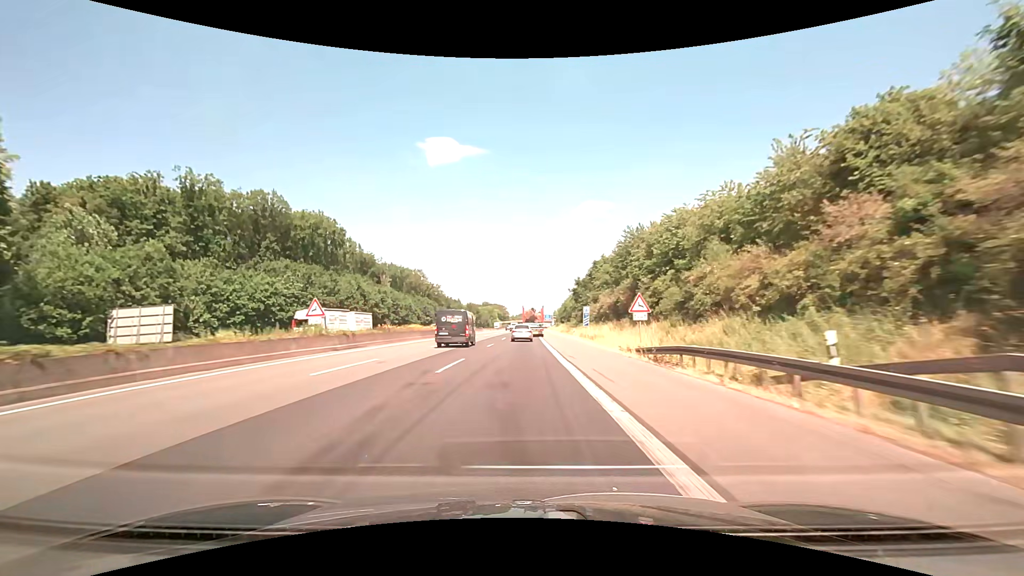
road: motorway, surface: asphalt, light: Day
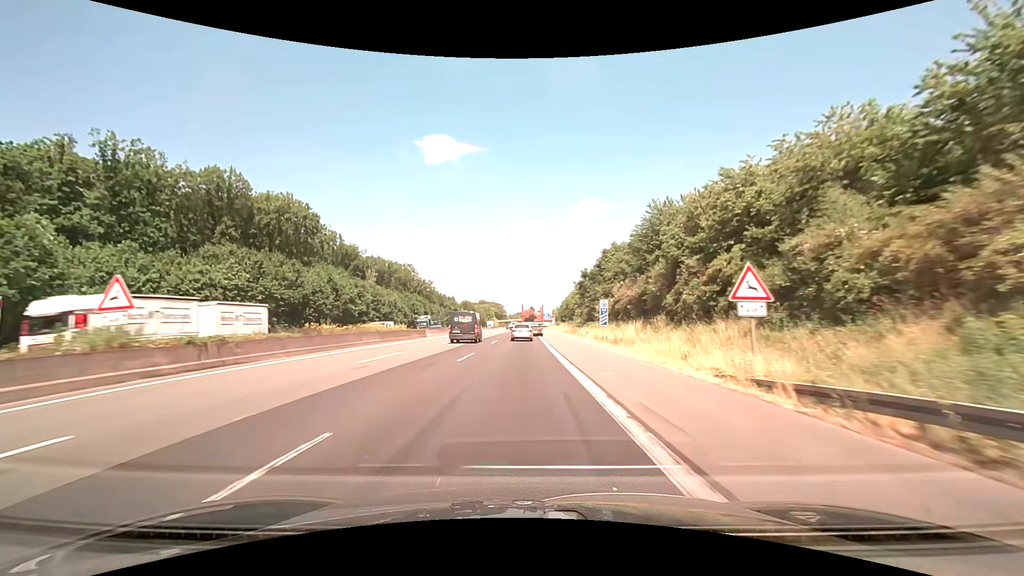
(0.0, +13.7) m; 0°
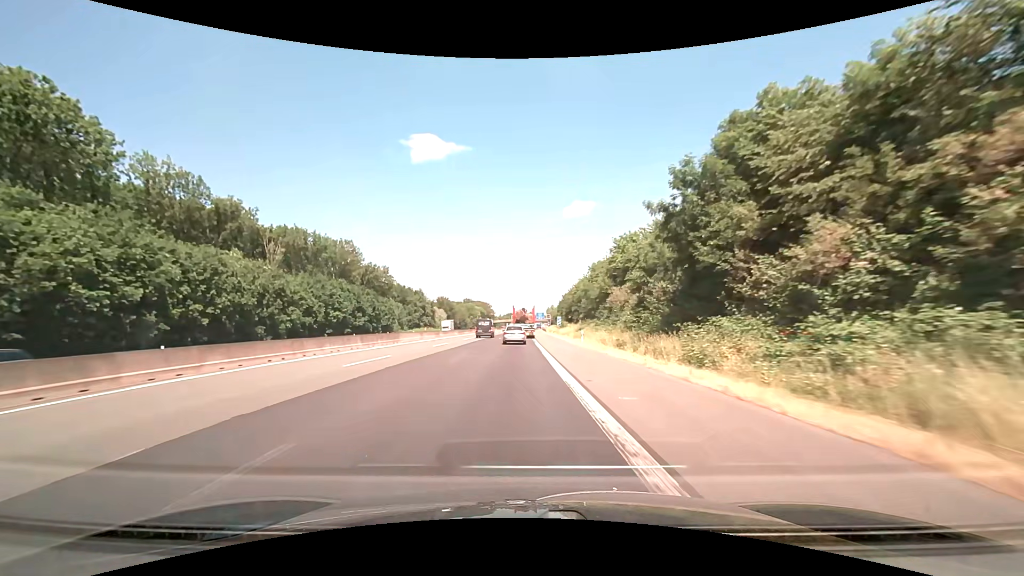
(+0.7, +54.3) m; +1°
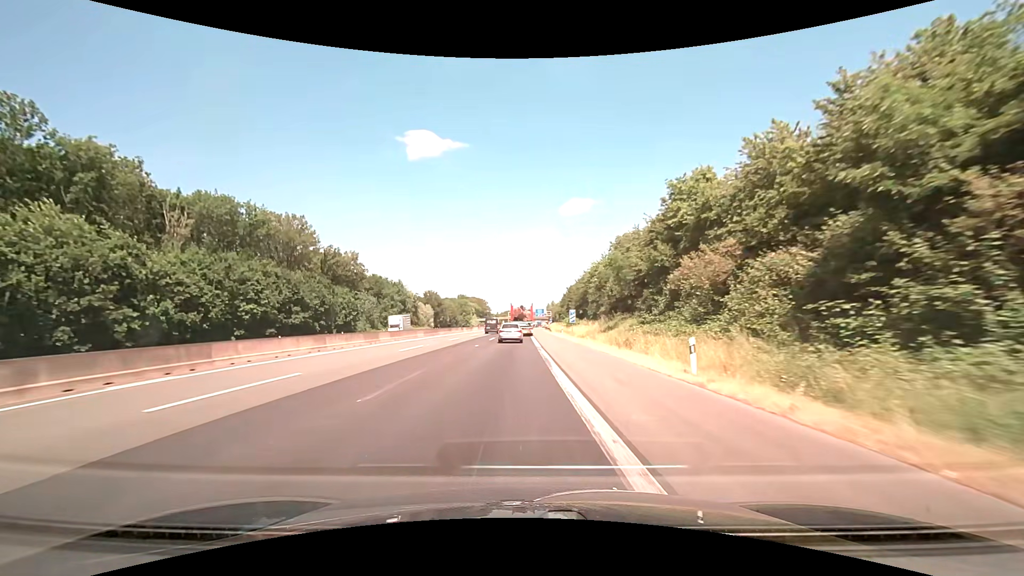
(0.0, +27.2) m; 0°
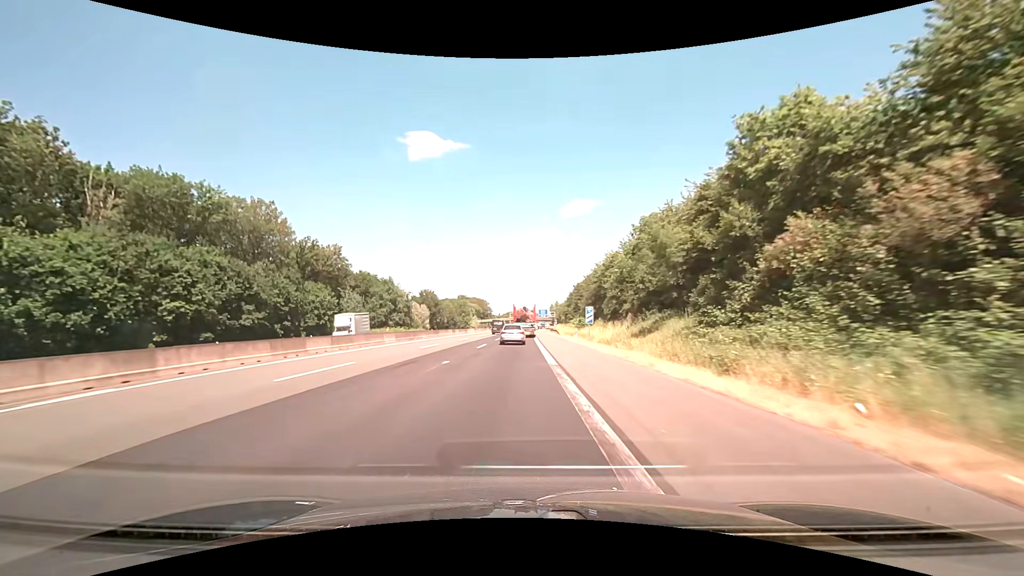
(0.0, +13.6) m; 0°
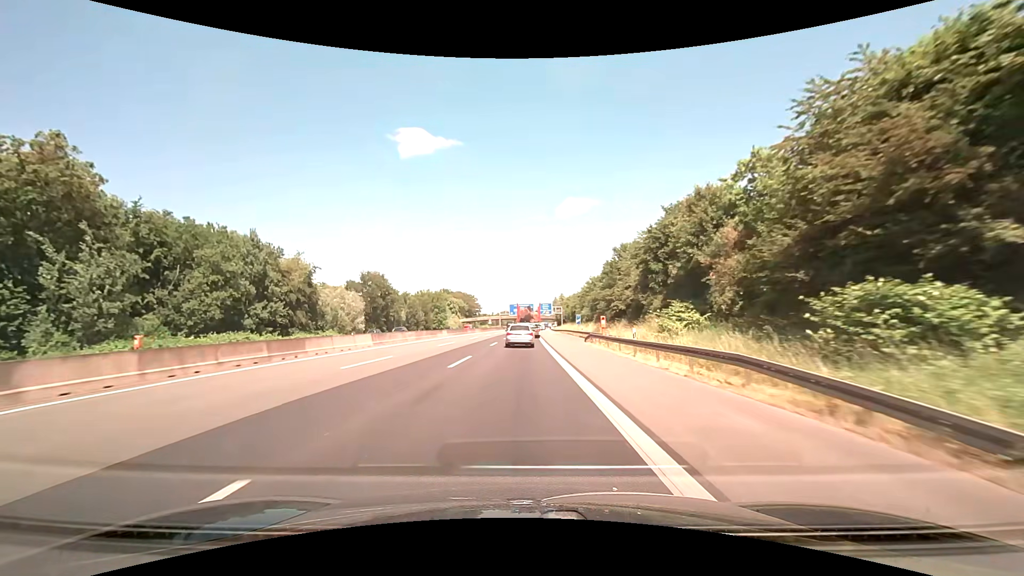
(0.0, +68.0) m; 0°
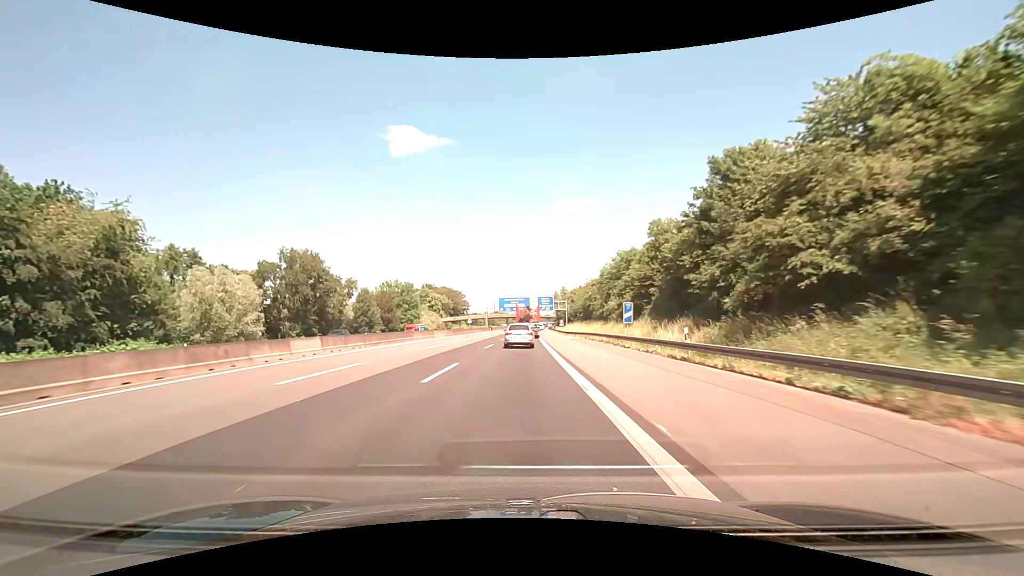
(+0.2, +40.2) m; +1°
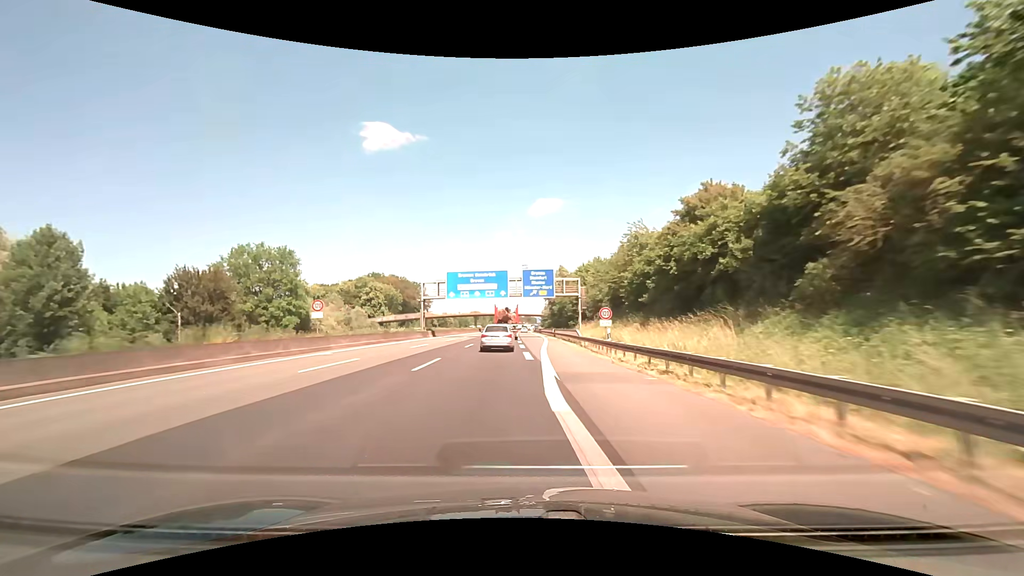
(+0.9, +68.5) m; +2°
(0, +10) (0, +20) (0, +30) (+1, +40) (+1, +50) (+1, +60) (+1, +70) (+1, +80) (+1, +90) (+1, +100) m
